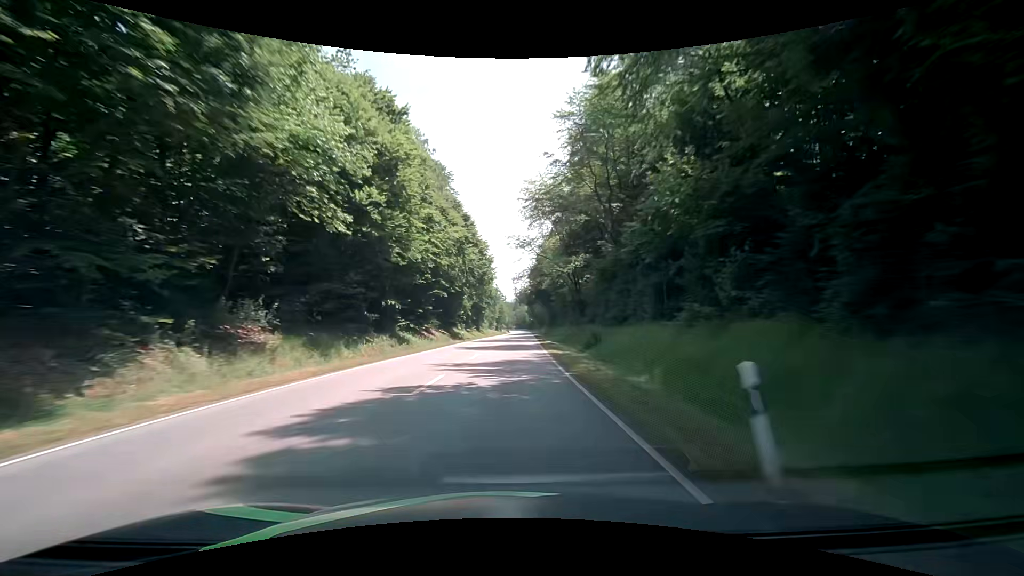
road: secondary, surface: asphalt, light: Day
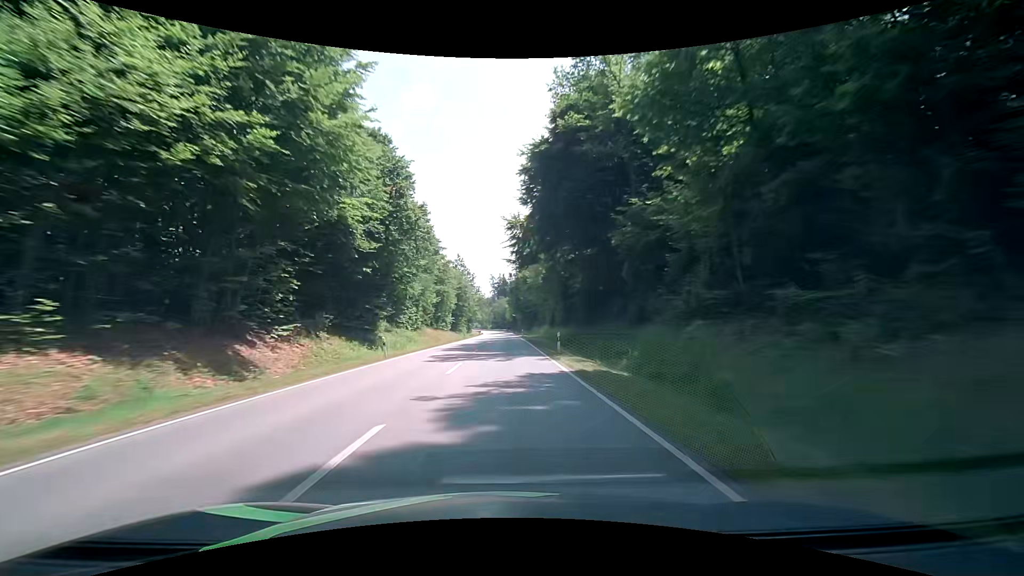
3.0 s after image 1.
(+2.9, +79.0) m; +3°
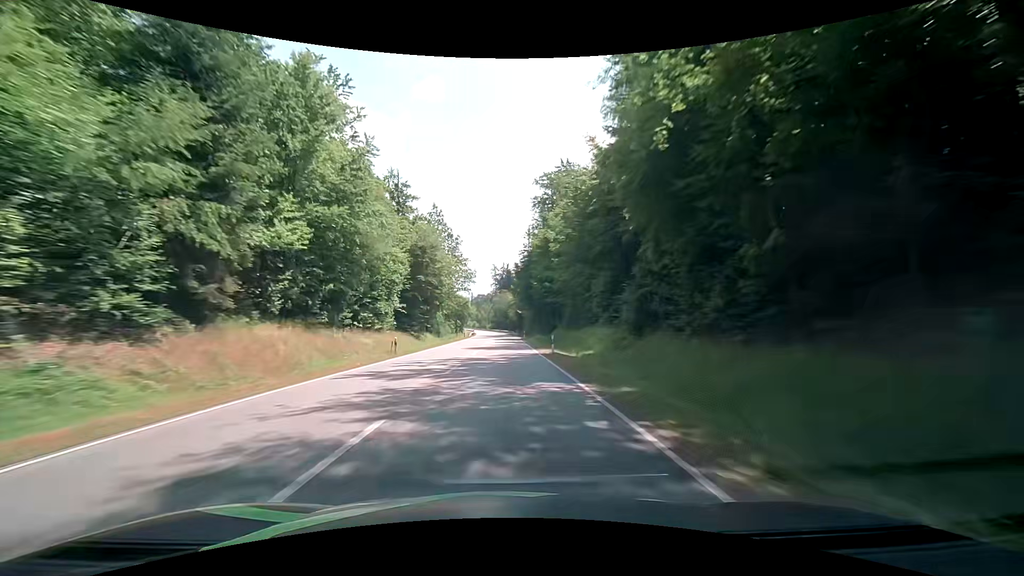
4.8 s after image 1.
(-0.3, +47.4) m; 0°
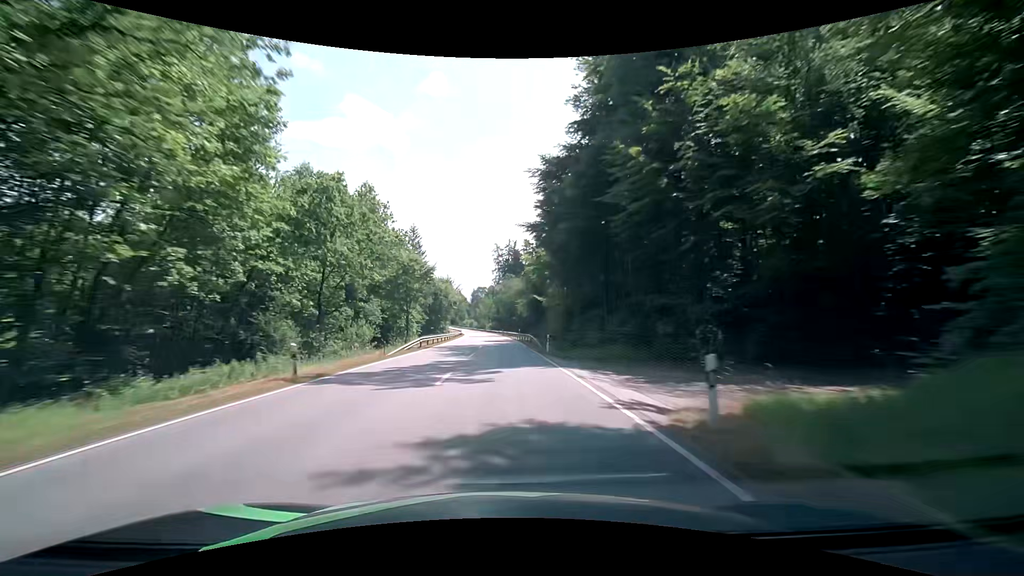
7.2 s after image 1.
(-0.4, +63.3) m; -1°
(0, +10) (0, +20) (0, +30) (0, +40) (0, +50) (-1, +60) (-1, +70) (-1, +80) (-2, +90) (-2, +100) m
